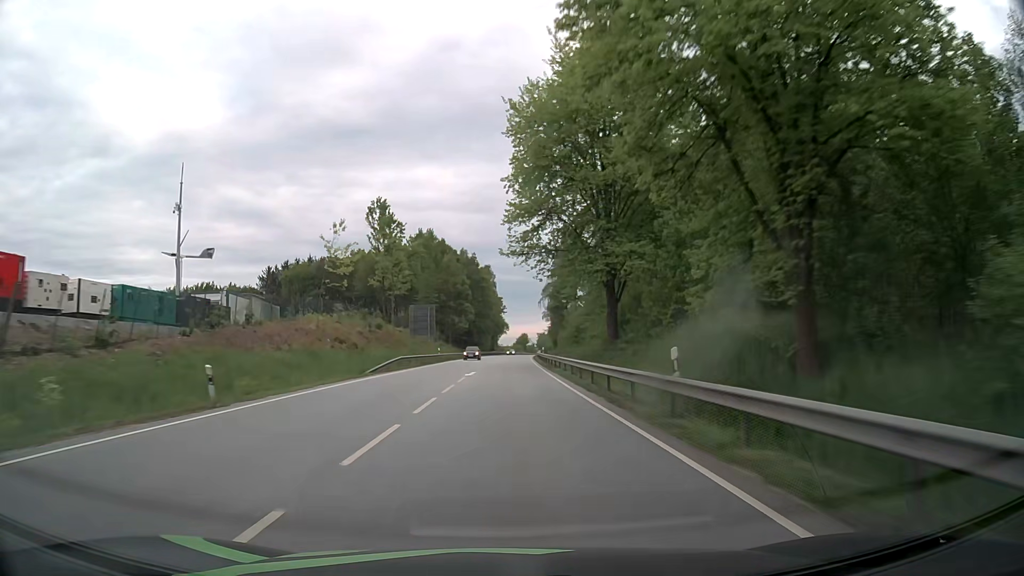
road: primary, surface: asphalt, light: Day
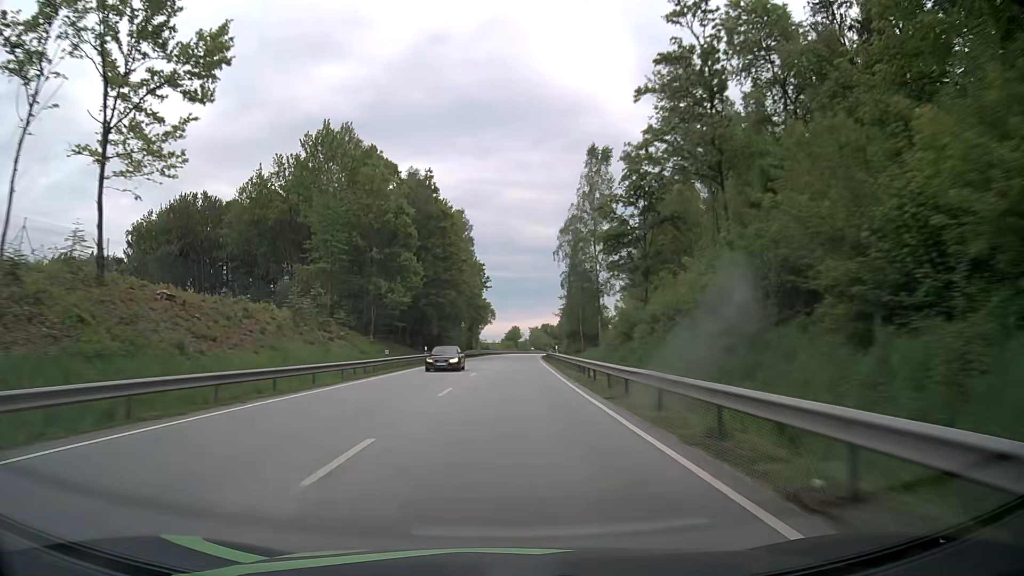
(+0.5, +63.5) m; +1°
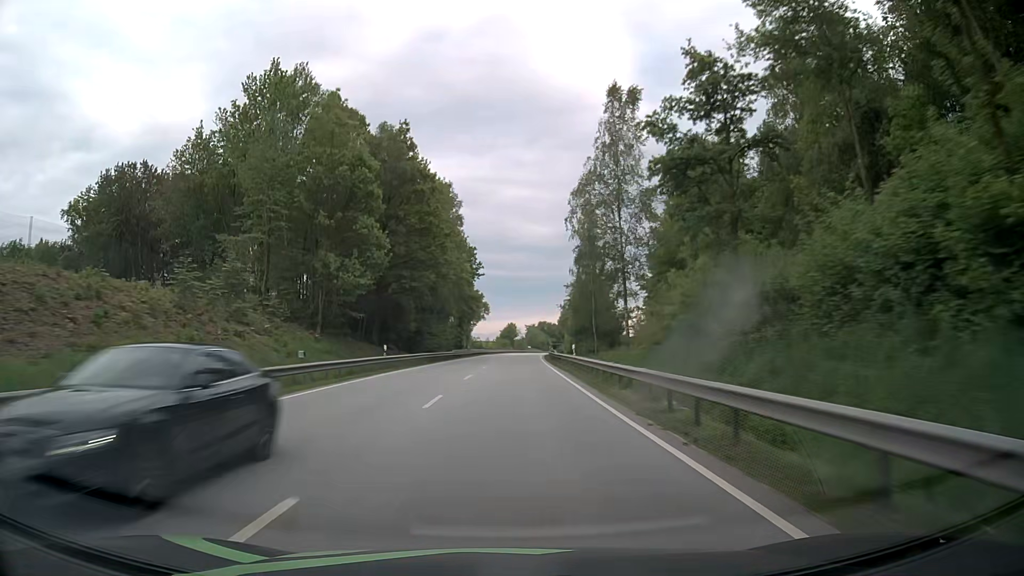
(0.0, +15.9) m; 0°
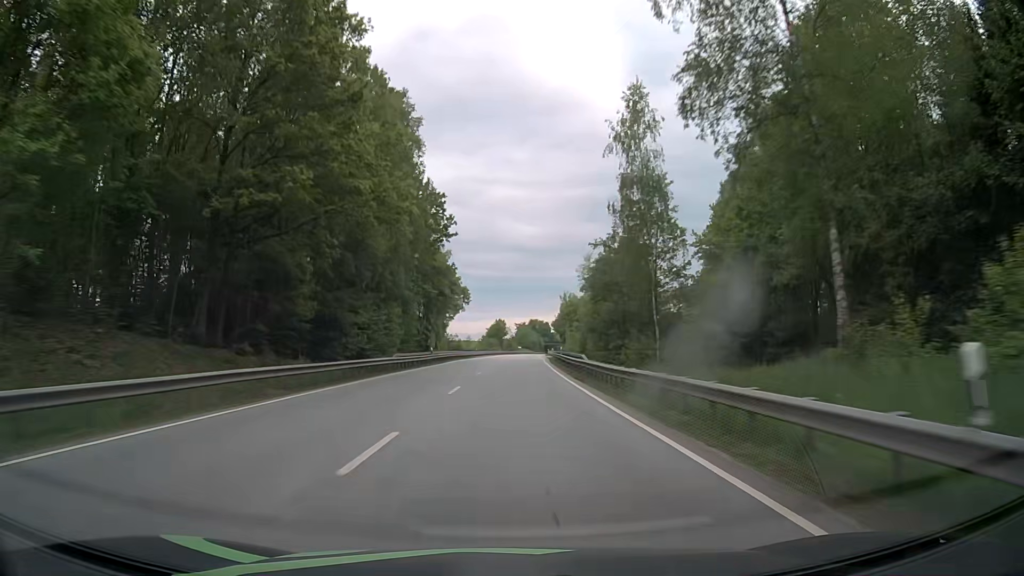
(+0.3, +31.7) m; +1°
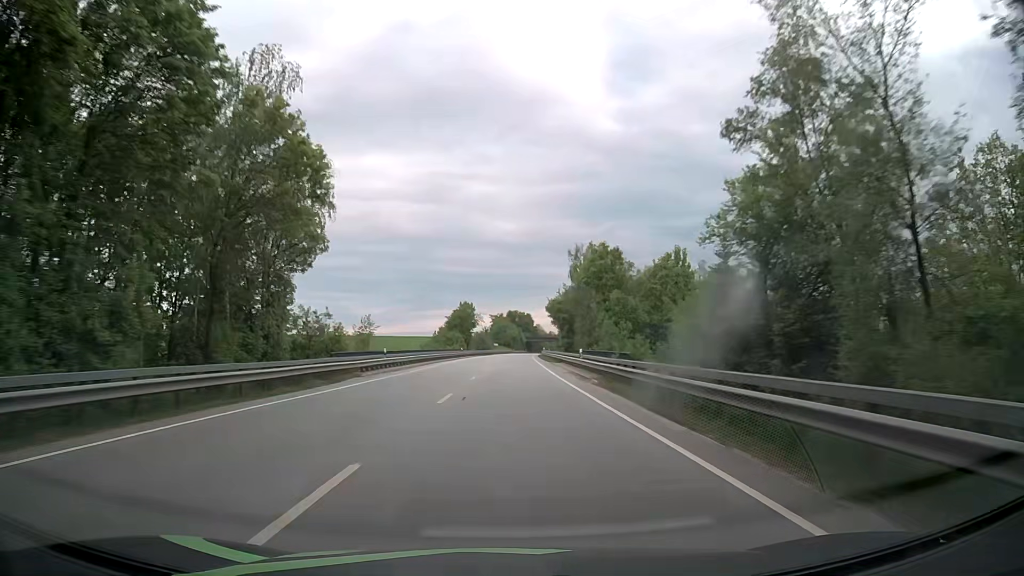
(+1.2, +63.4) m; +2°
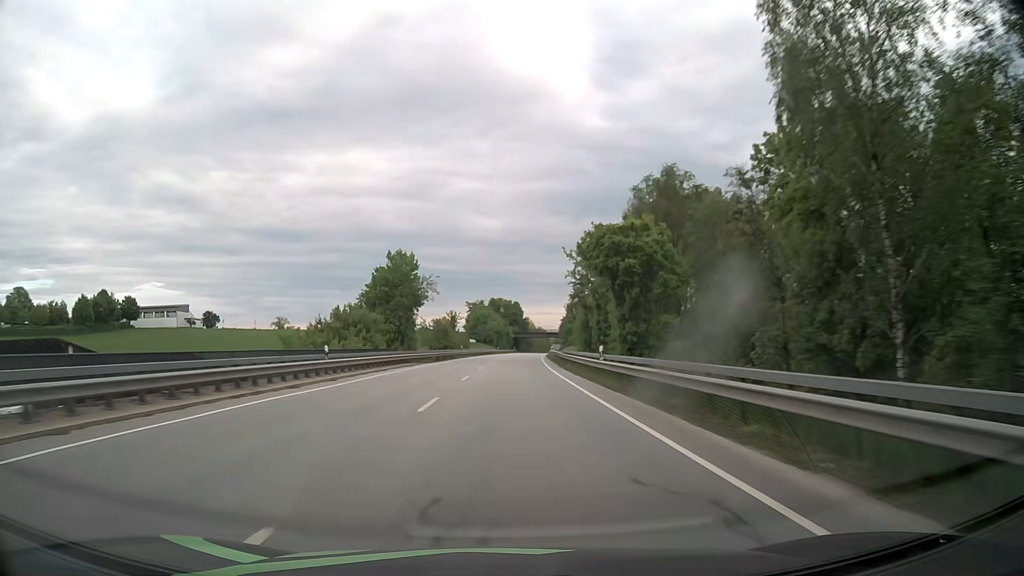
(+0.8, +63.5) m; +1°
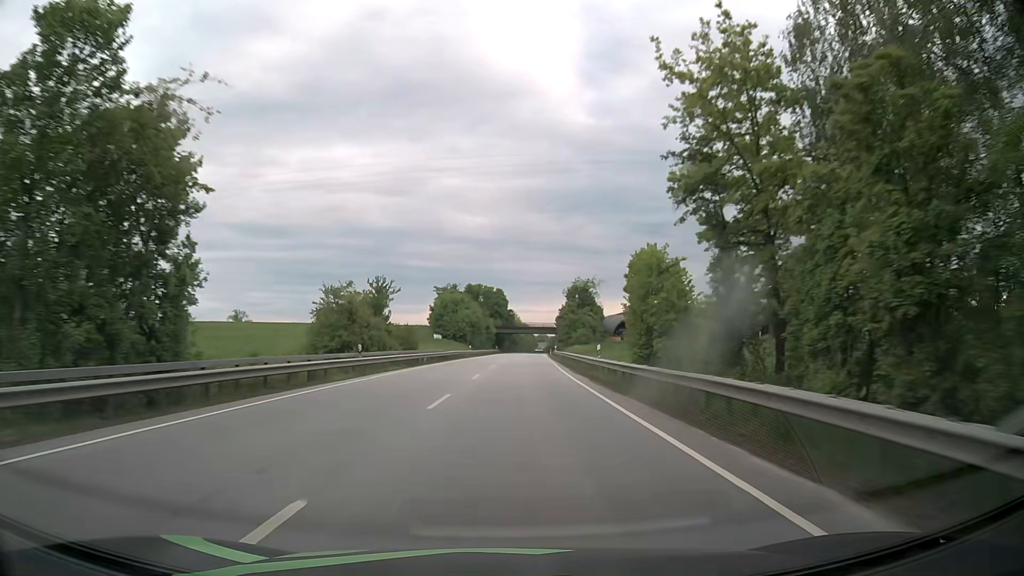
(+0.7, +47.5) m; +2°
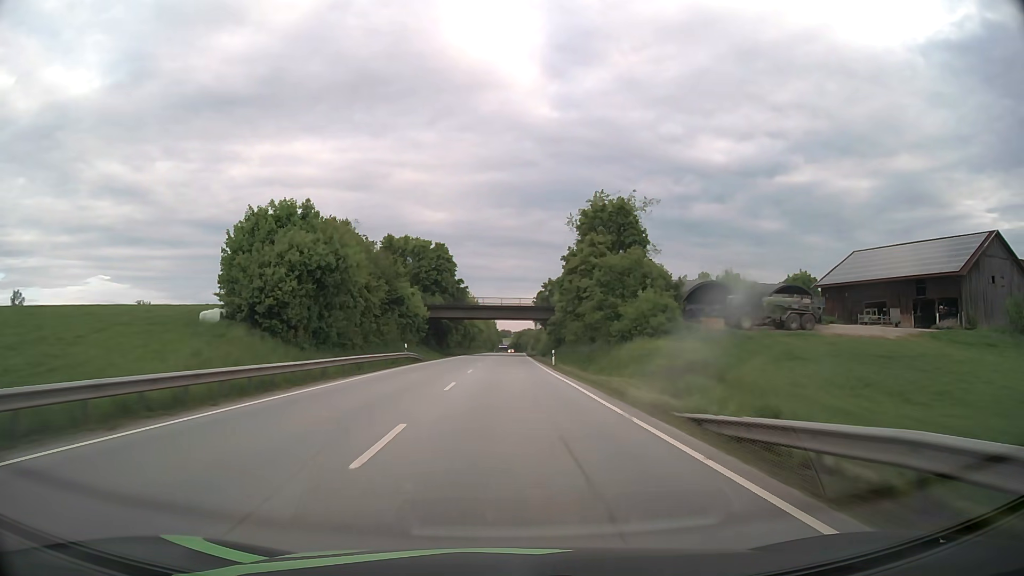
(+2.4, +79.3) m; +3°
(0, +10) (0, +20) (0, +30) (0, +40) (0, +50) (0, +60) (+1, +70) (+1, +80) (+1, +90) (+1, +100) m
